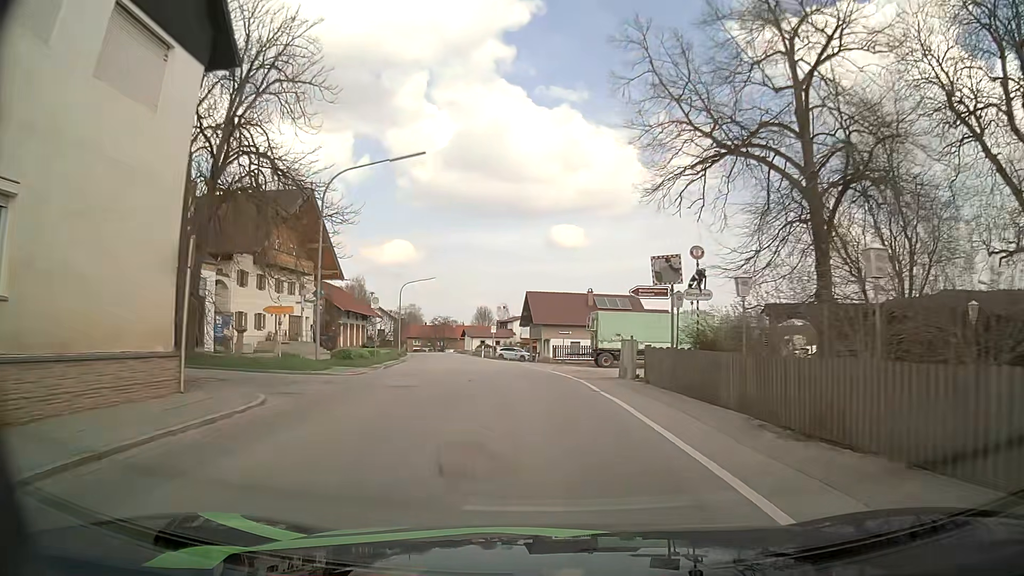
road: secondary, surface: asphalt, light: Day
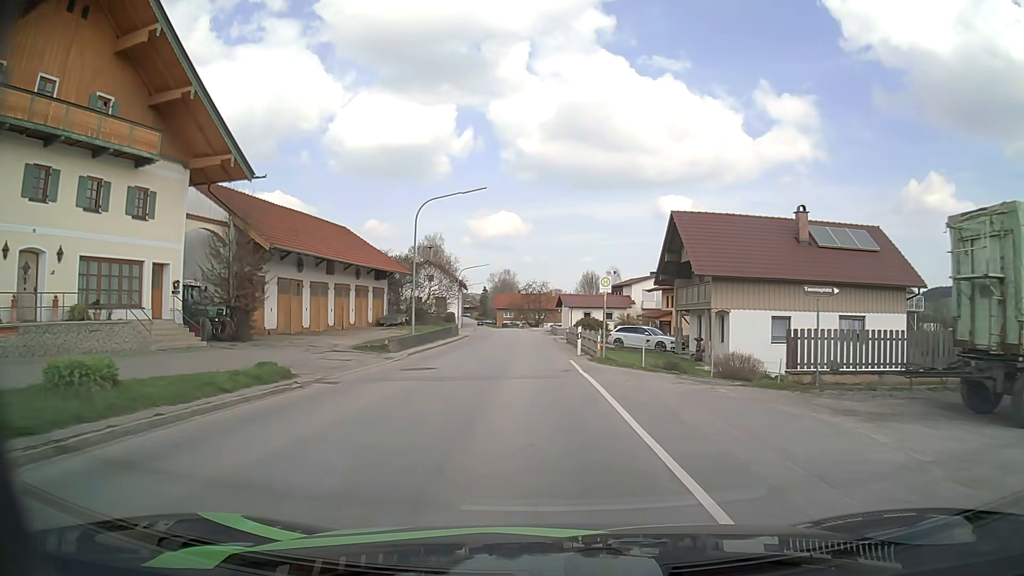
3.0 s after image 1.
(-2.8, +35.7) m; -10°
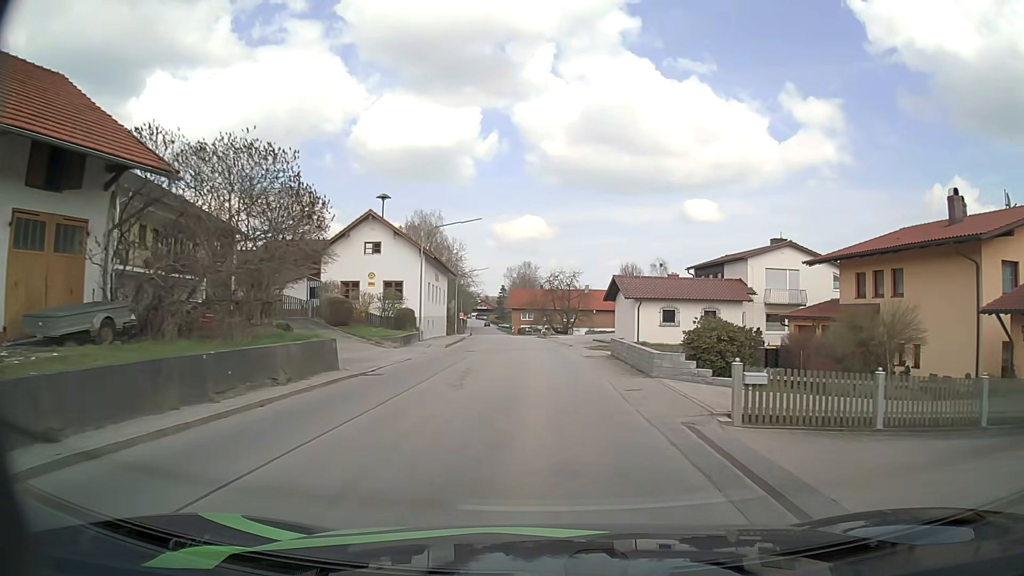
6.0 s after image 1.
(-1.0, +37.6) m; -2°
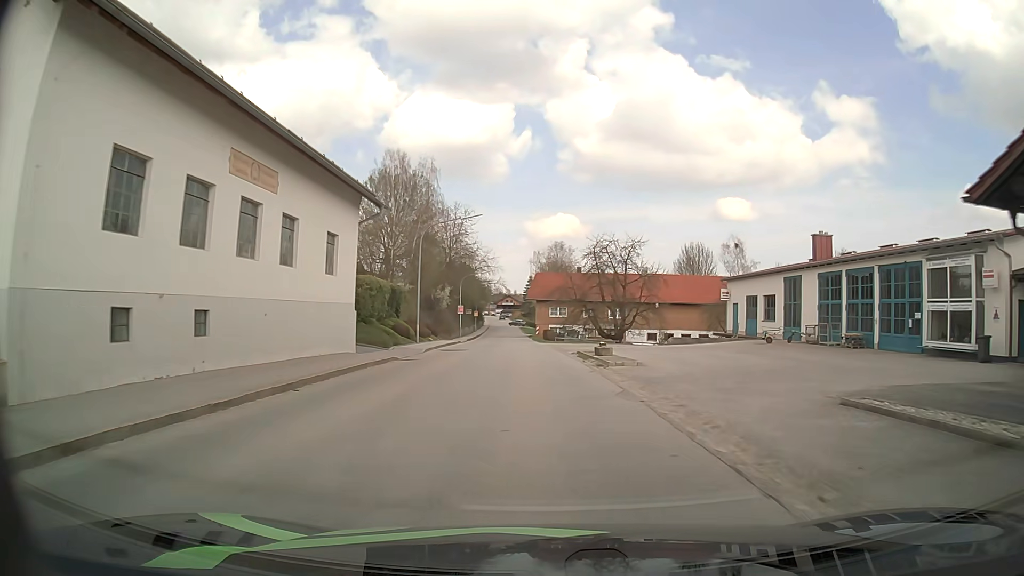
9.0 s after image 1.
(-0.7, +38.1) m; -3°
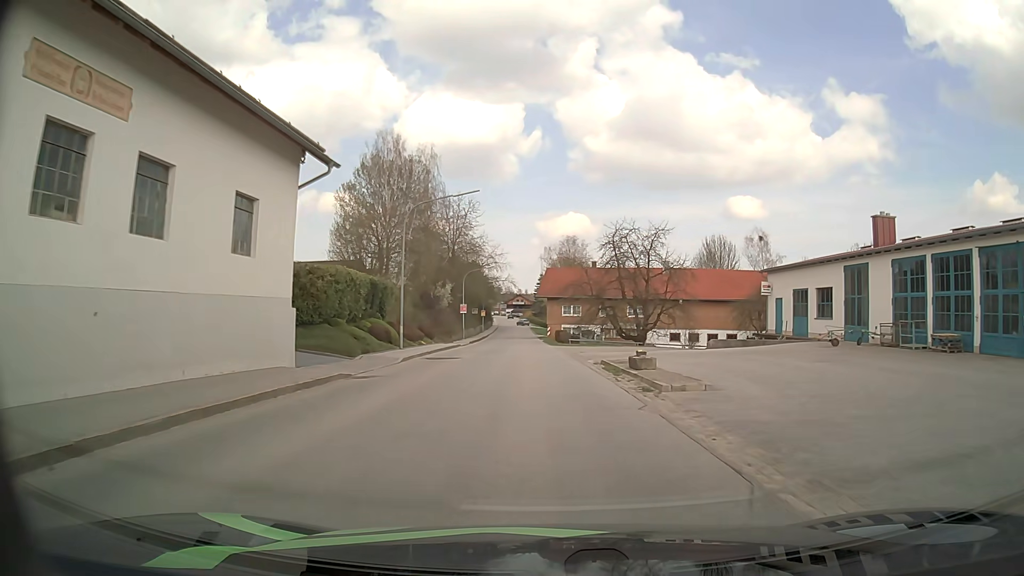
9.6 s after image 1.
(0.0, +7.6) m; -1°
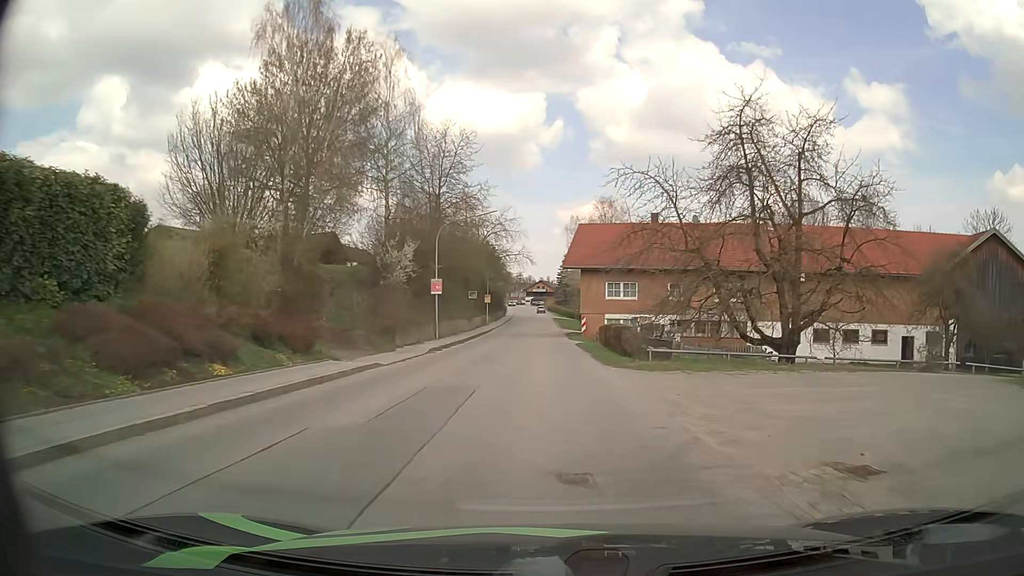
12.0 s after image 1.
(-0.6, +29.8) m; -2°
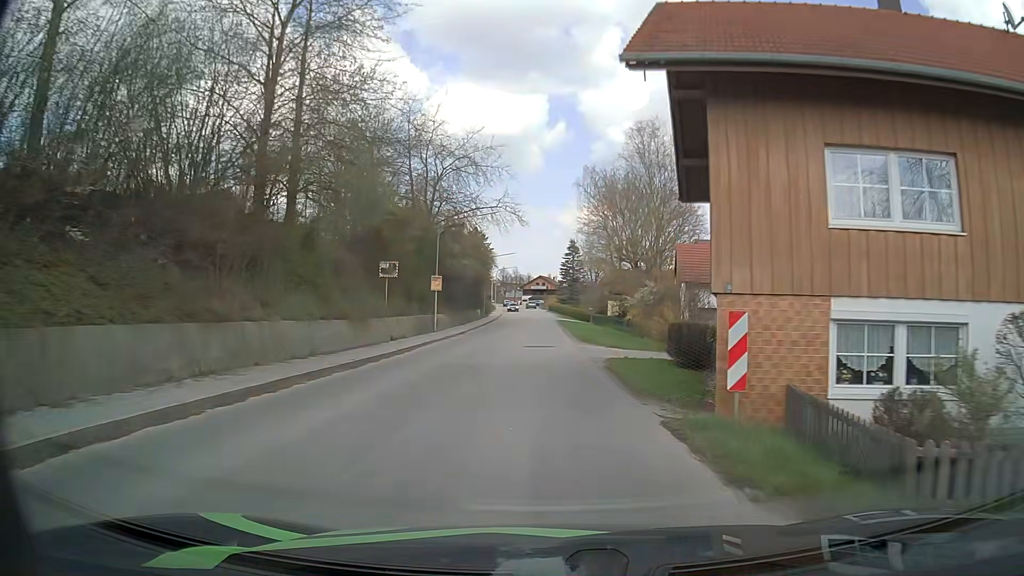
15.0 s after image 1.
(-0.1, +36.4) m; 0°
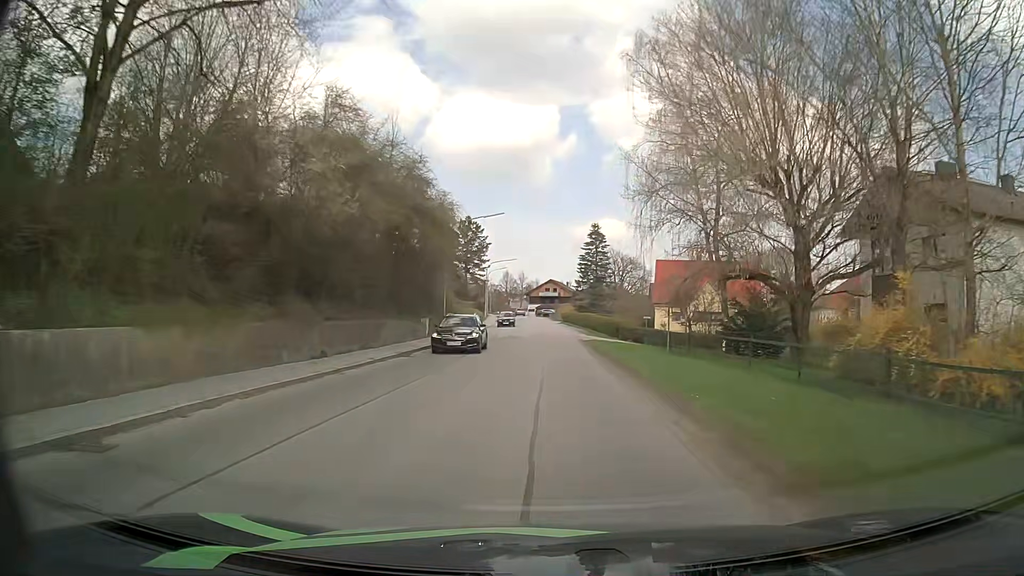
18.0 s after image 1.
(-0.4, +37.2) m; -1°
(0, +10) (0, +20) (0, +30) (0, +40) (0, +50) (-1, +60) (-1, +70) (-2, +80) (-2, +90) (-3, +100) m
